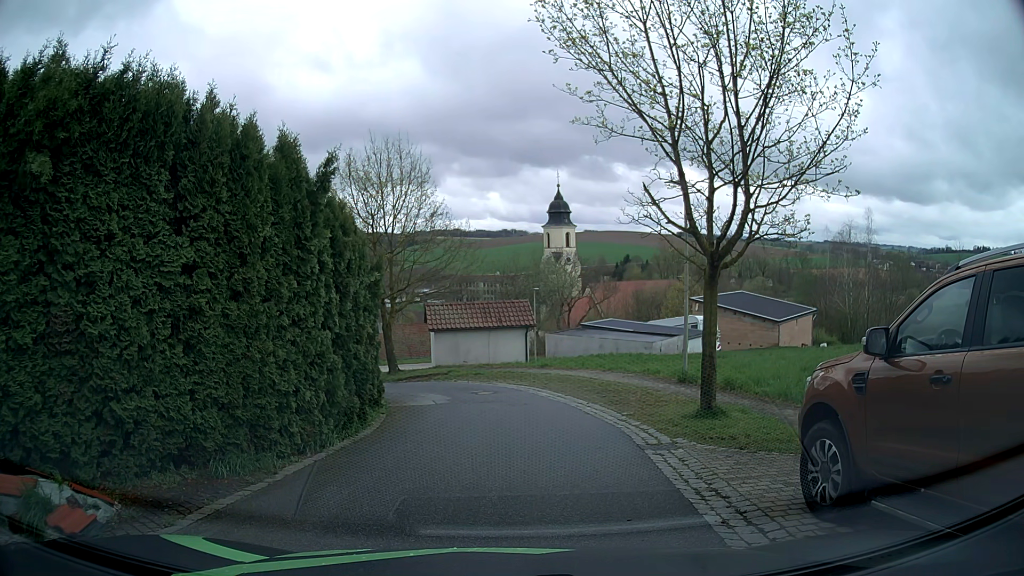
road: residential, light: Day
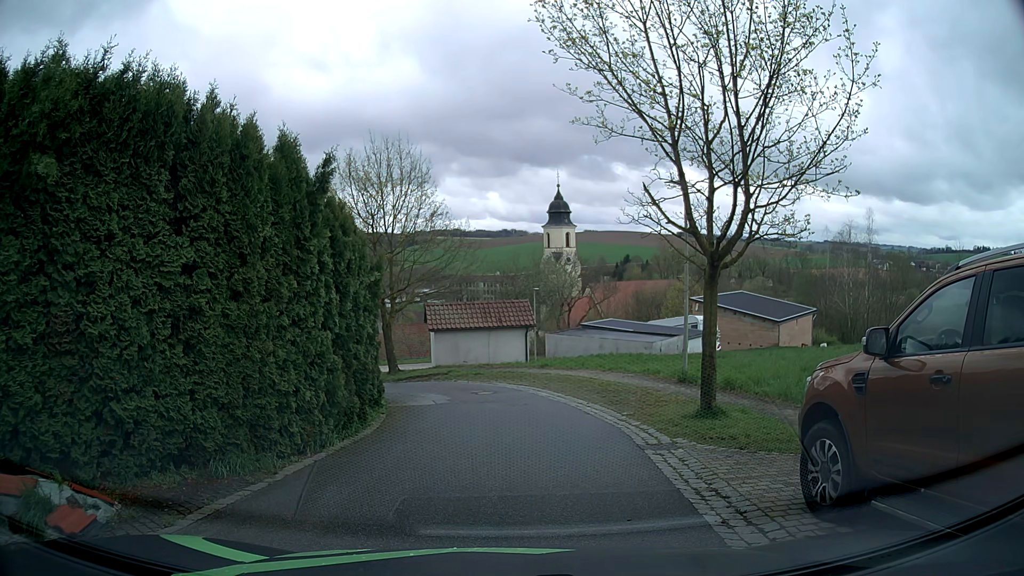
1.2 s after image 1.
(0.0, 0.0) m; 0°
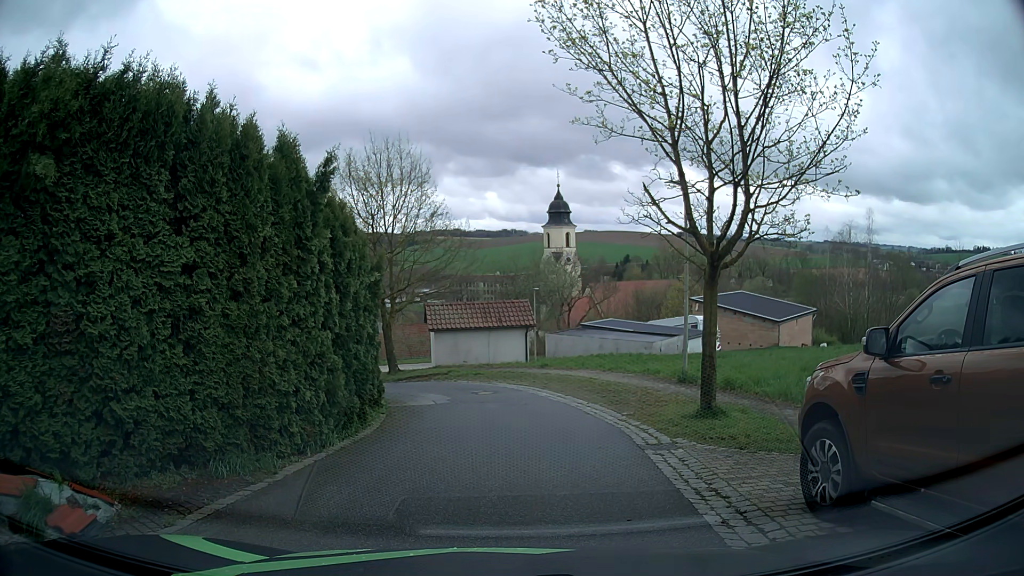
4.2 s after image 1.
(0.0, 0.0) m; 0°
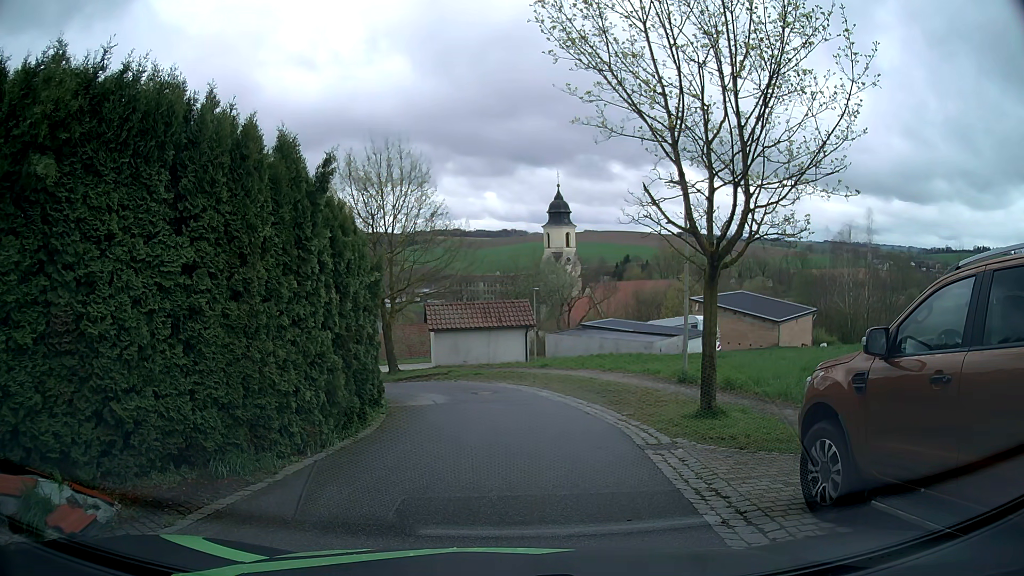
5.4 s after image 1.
(0.0, 0.0) m; 0°
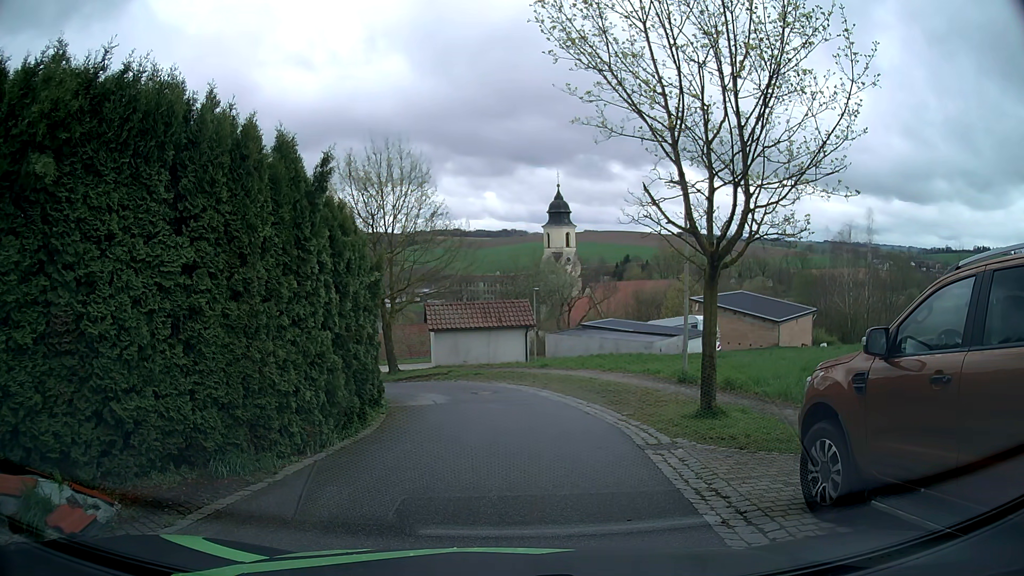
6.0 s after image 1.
(0.0, 0.0) m; 0°
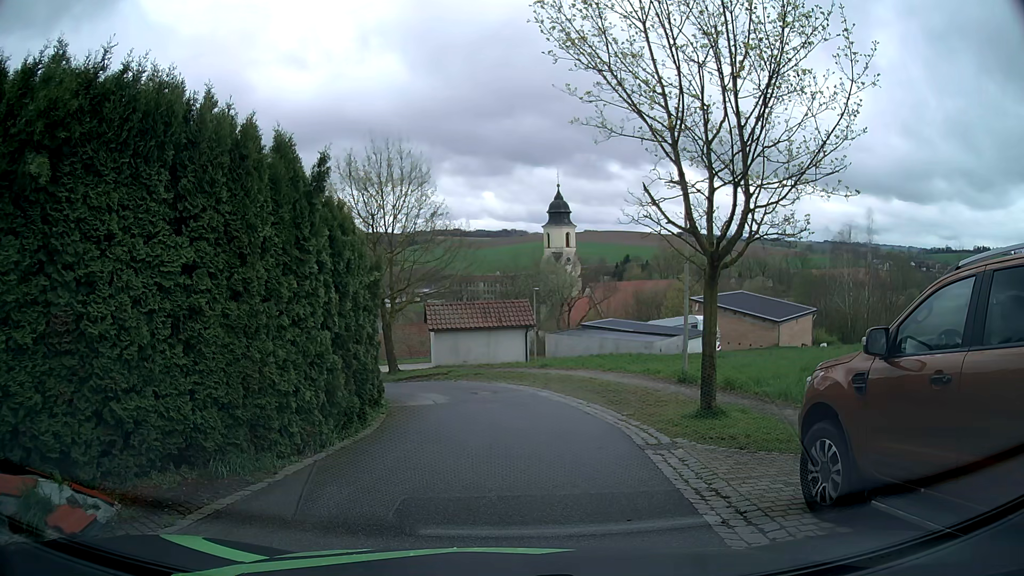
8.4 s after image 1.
(0.0, 0.0) m; 0°
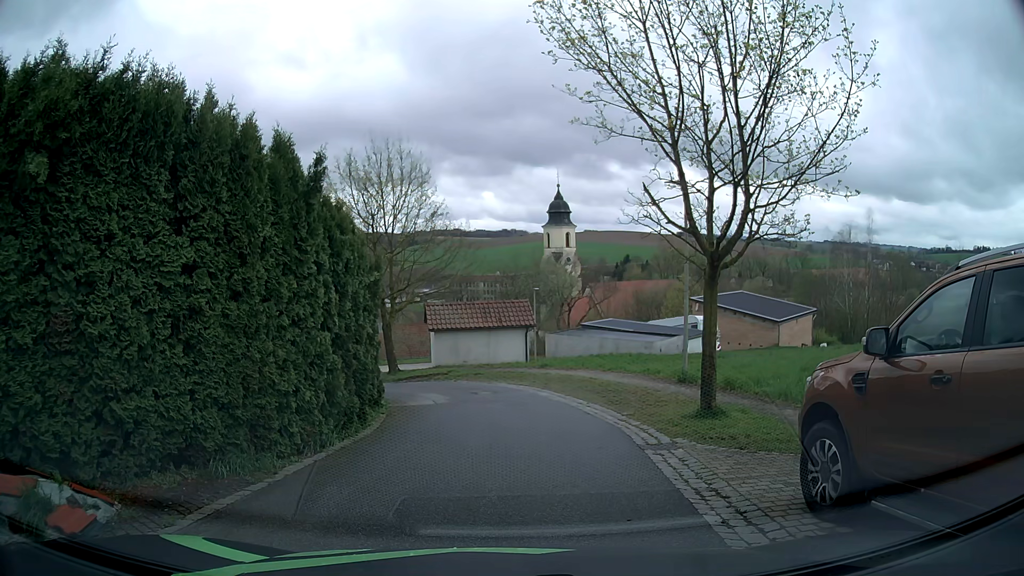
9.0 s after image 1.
(0.0, 0.0) m; 0°
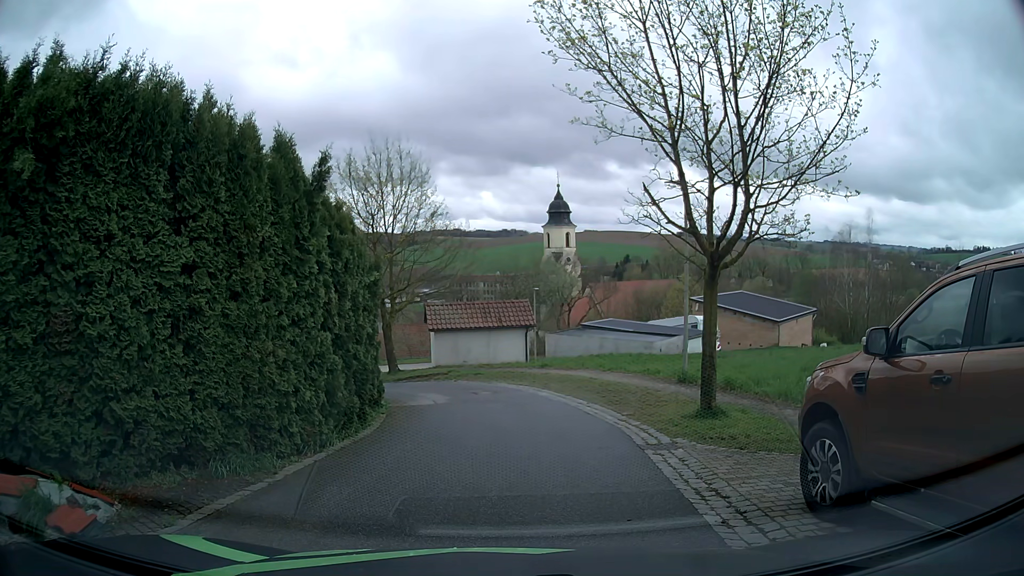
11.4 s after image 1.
(0.0, 0.0) m; 0°
(+1, +10) (0, +20) (-7, +27) (-17, +26) (-26, +21) (-33, +15) (-41, +8) (-49, +2) (-56, -5) (-64, -12) m
